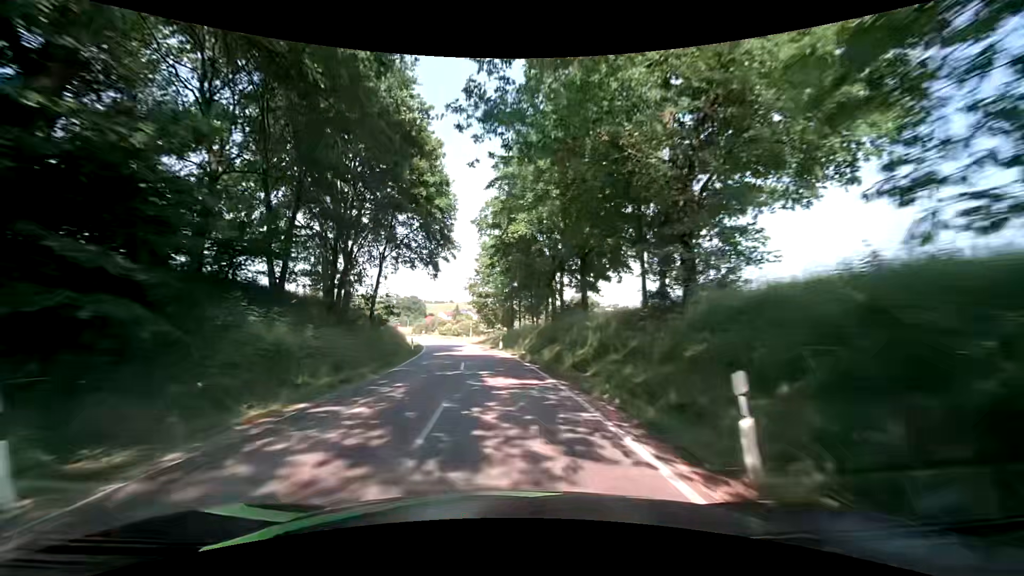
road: secondary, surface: asphalt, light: Day
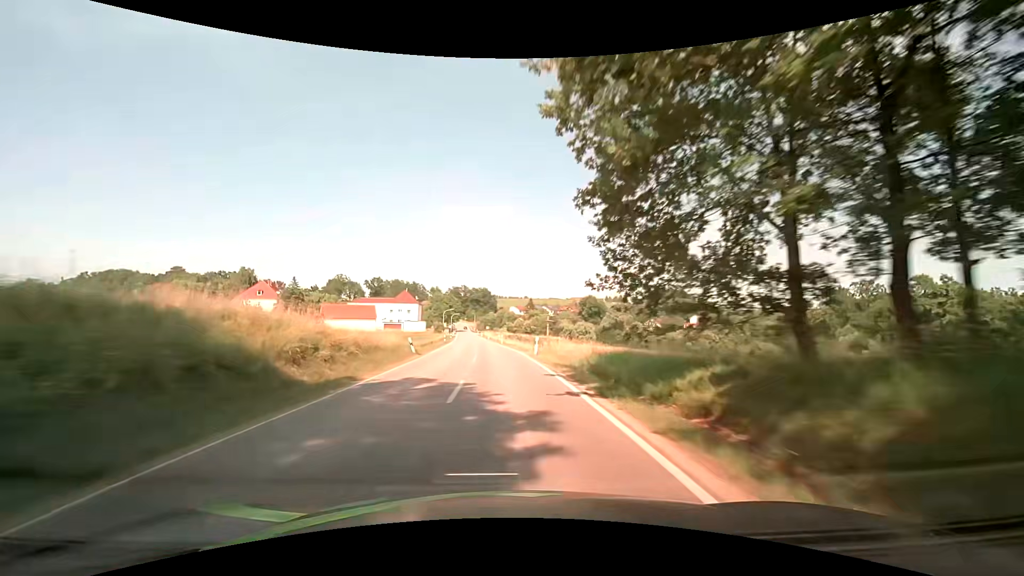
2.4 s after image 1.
(-4.1, +46.2) m; -9°
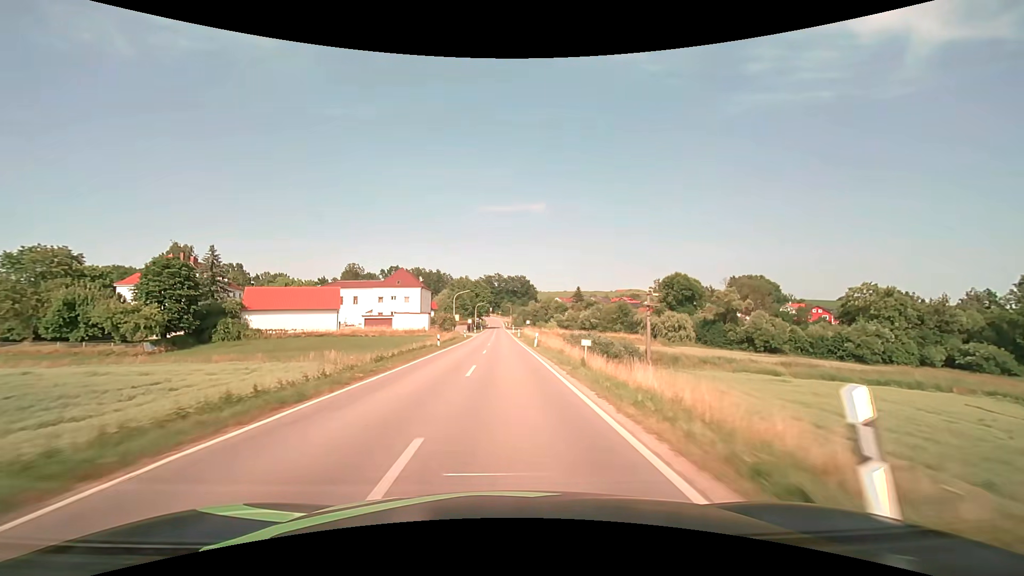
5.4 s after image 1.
(-2.3, +56.7) m; -4°
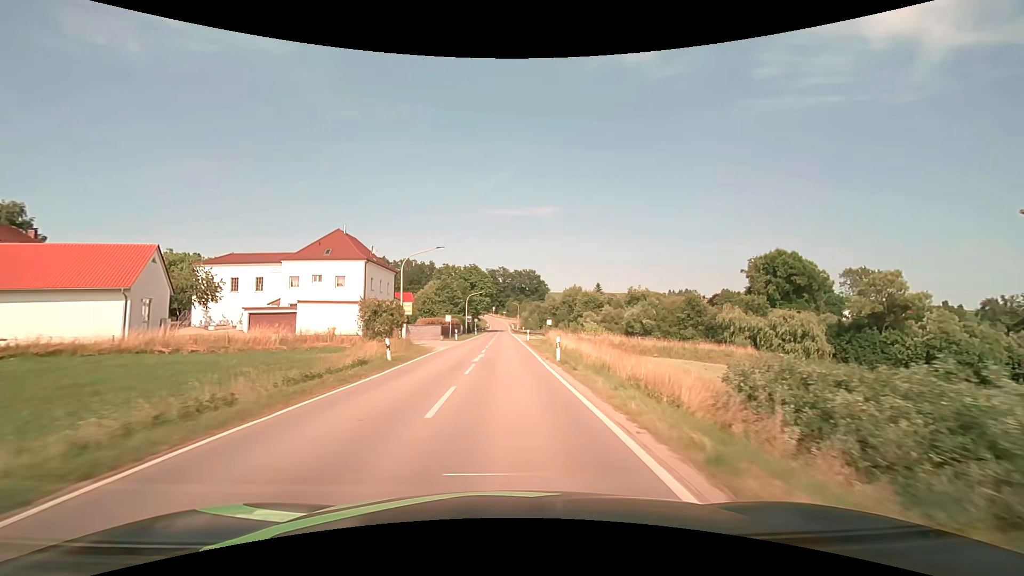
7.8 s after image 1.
(-0.3, +44.0) m; -1°
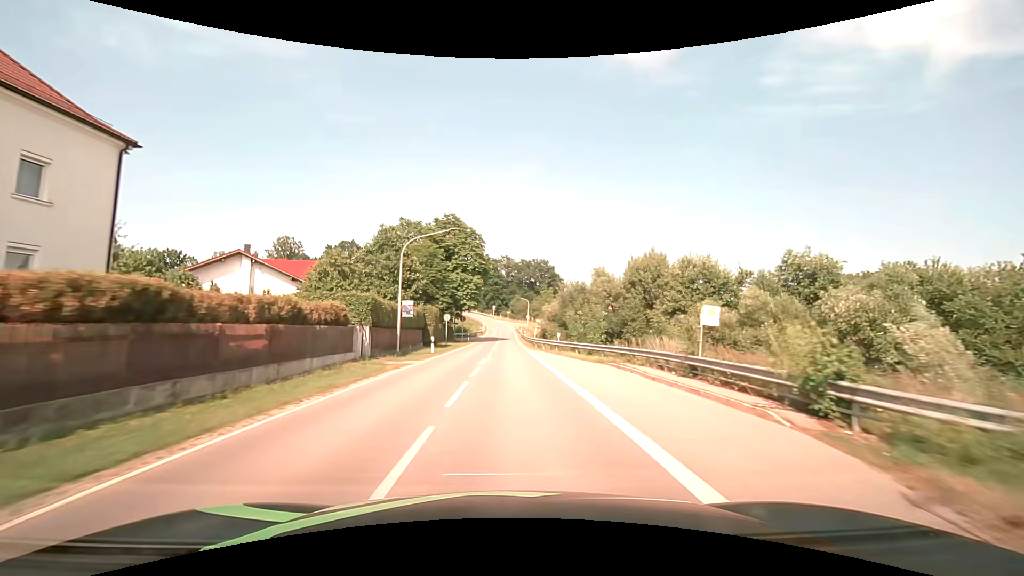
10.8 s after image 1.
(-0.4, +54.1) m; 0°
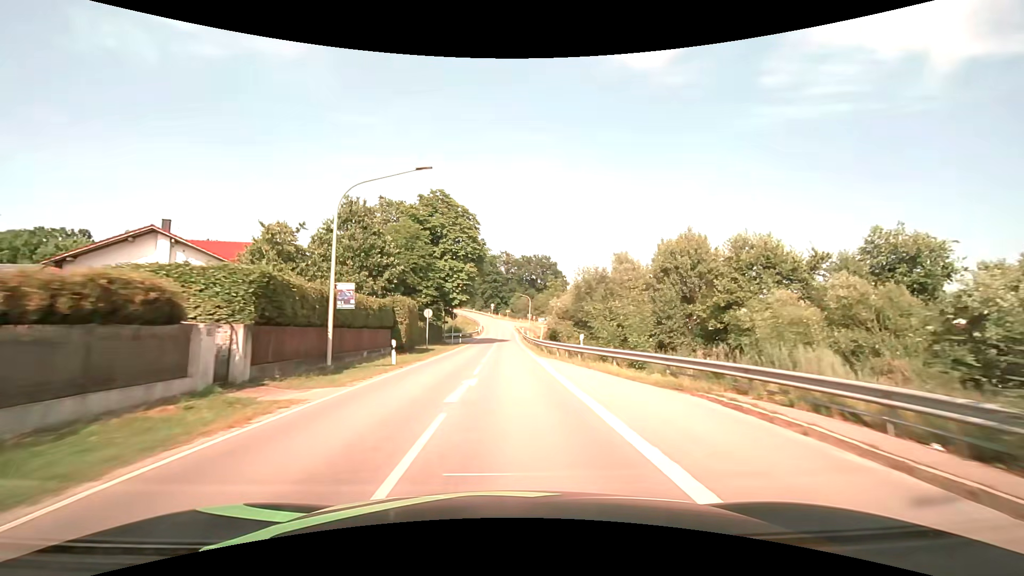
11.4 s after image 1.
(0.0, +10.8) m; 0°
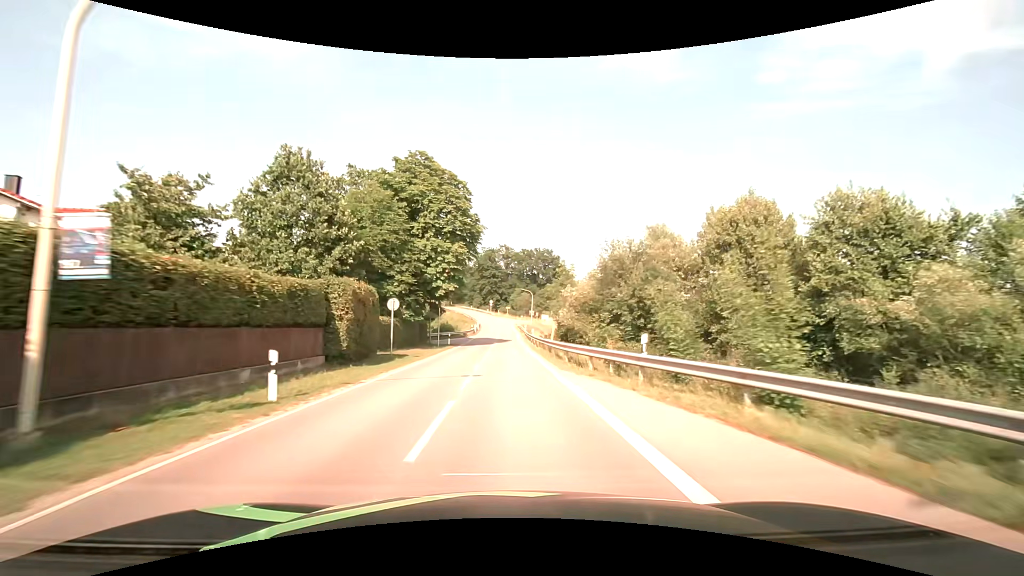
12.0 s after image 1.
(0.0, +10.7) m; 0°
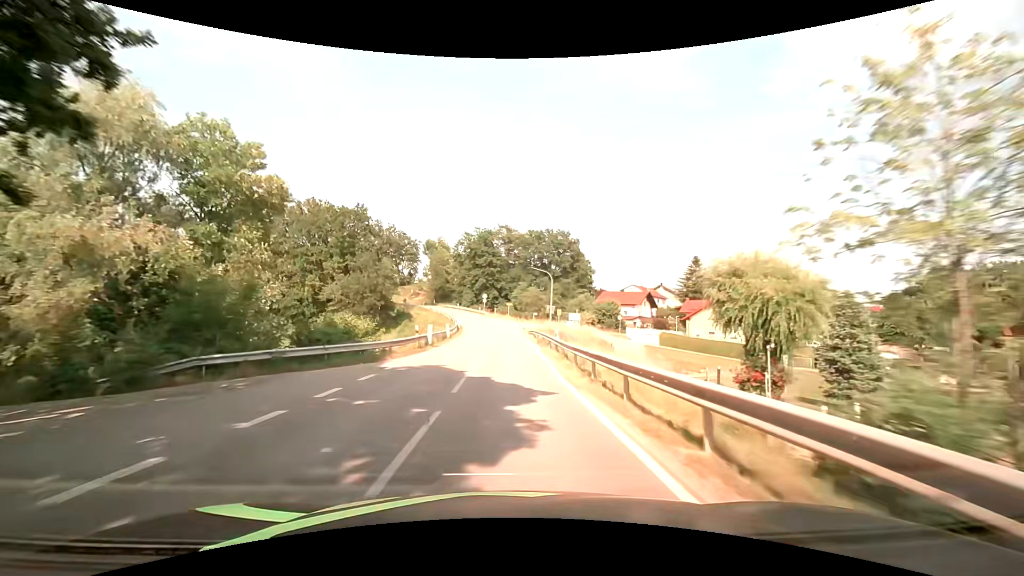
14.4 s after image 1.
(-0.1, +42.9) m; 0°
(0, +10) (0, +20) (0, +30) (0, +40) (0, +50) (-1, +60) (-2, +70) (-4, +80) (-7, +89) (-10, +99) m
